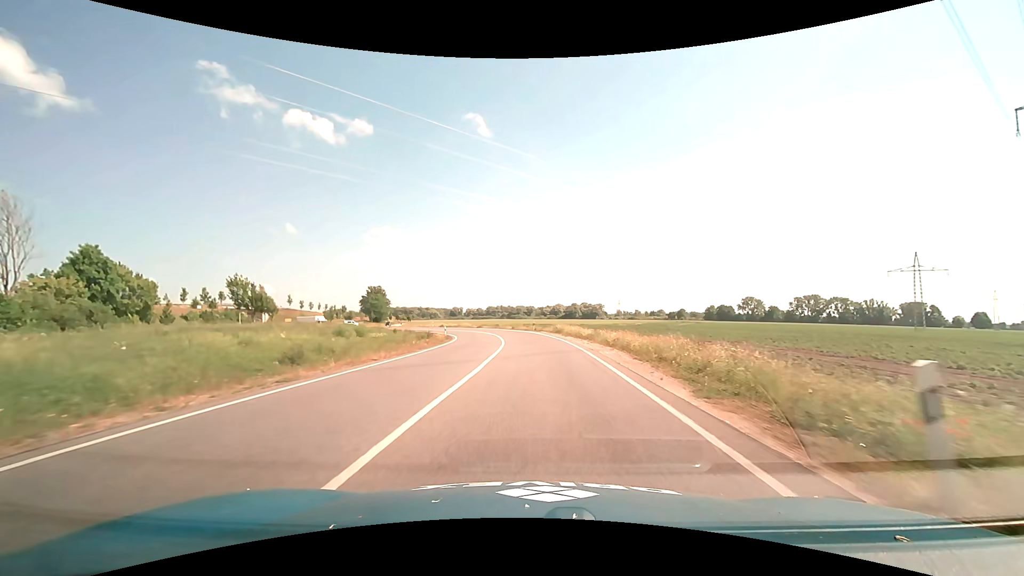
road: primary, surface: asphalt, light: Day
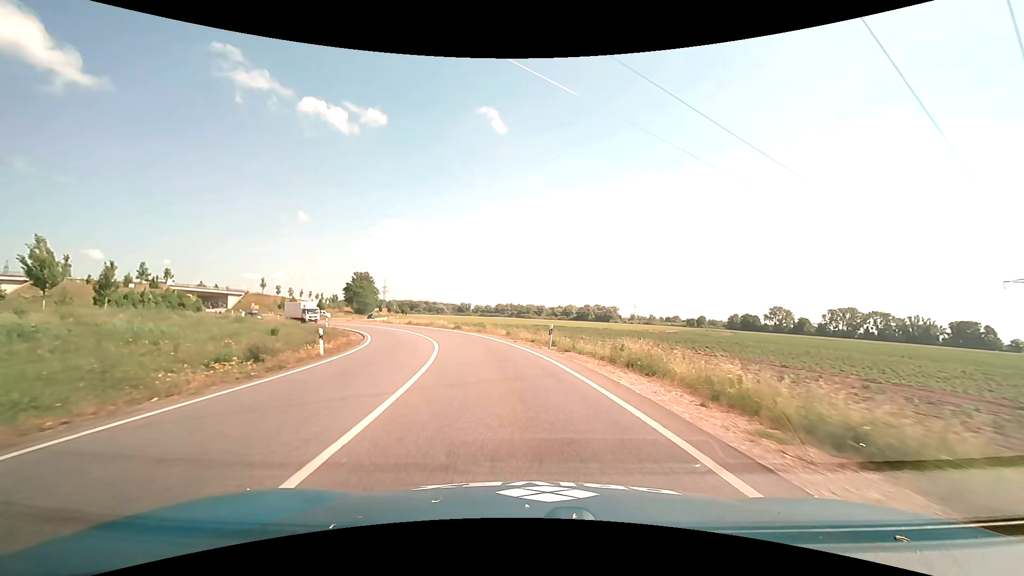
(+0.1, +32.7) m; -1°
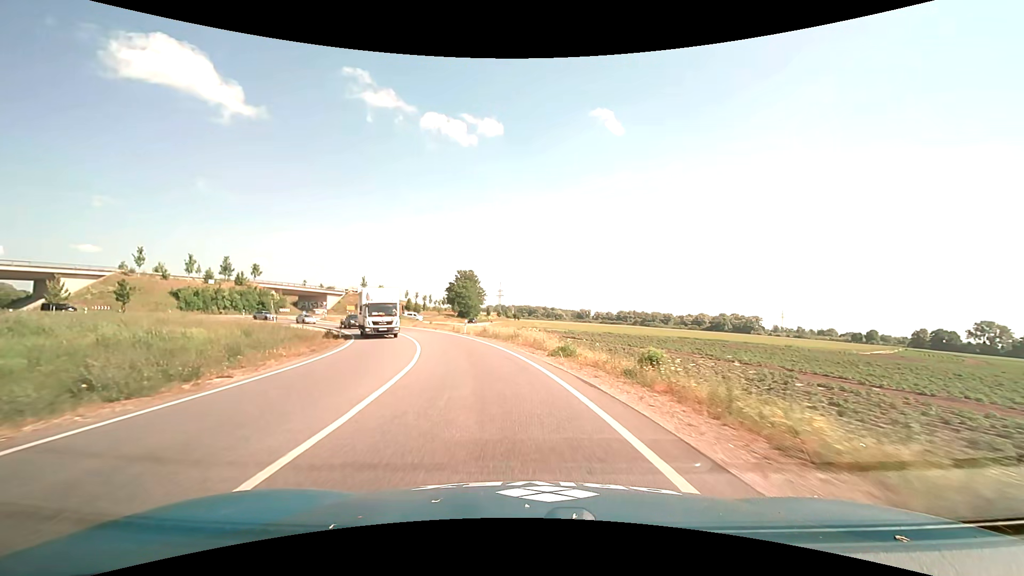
(-3.4, +31.4) m; -13°
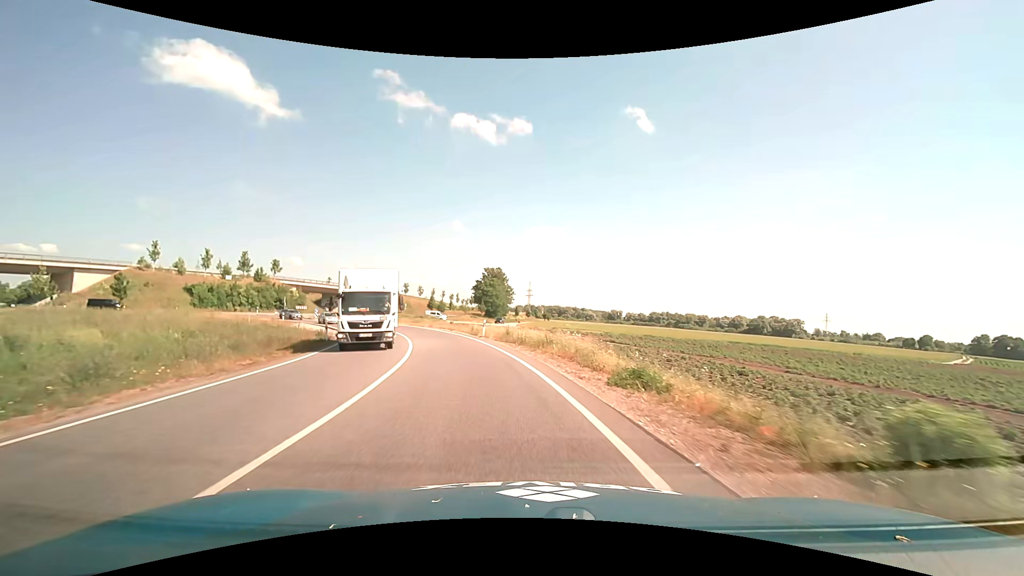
(-0.2, +8.1) m; -3°
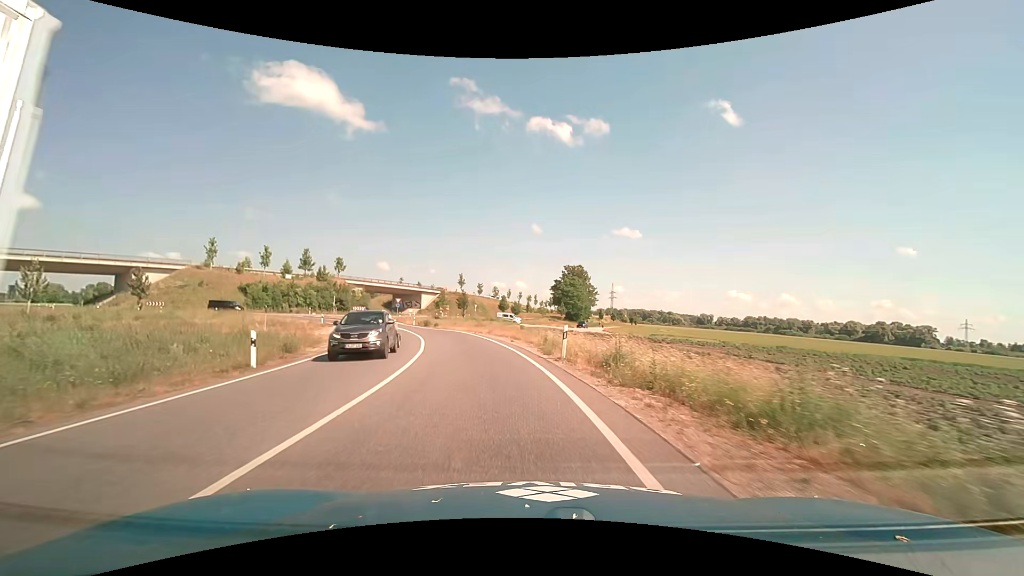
(-1.2, +15.6) m; -9°
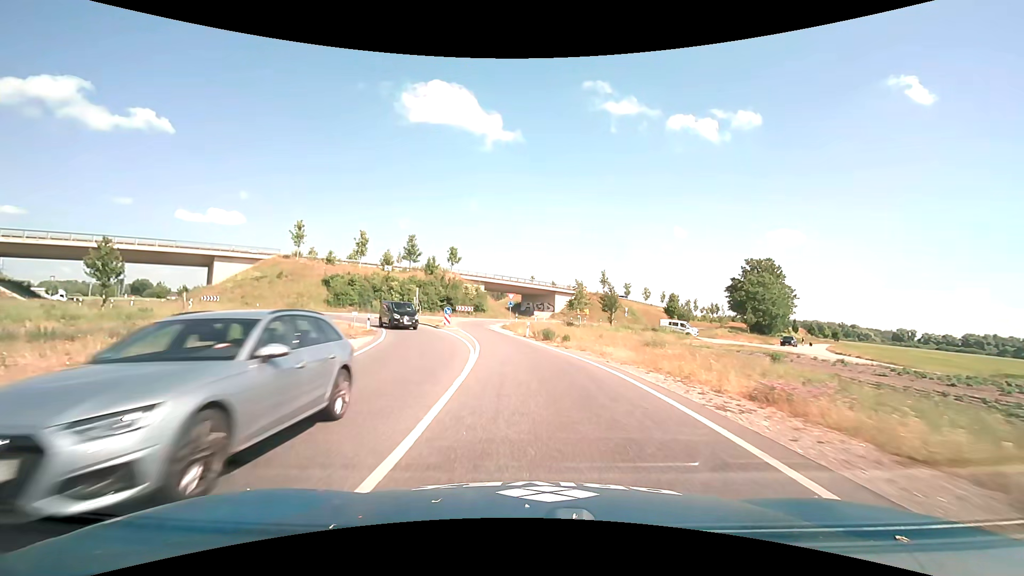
(-4.1, +28.3) m; -16°
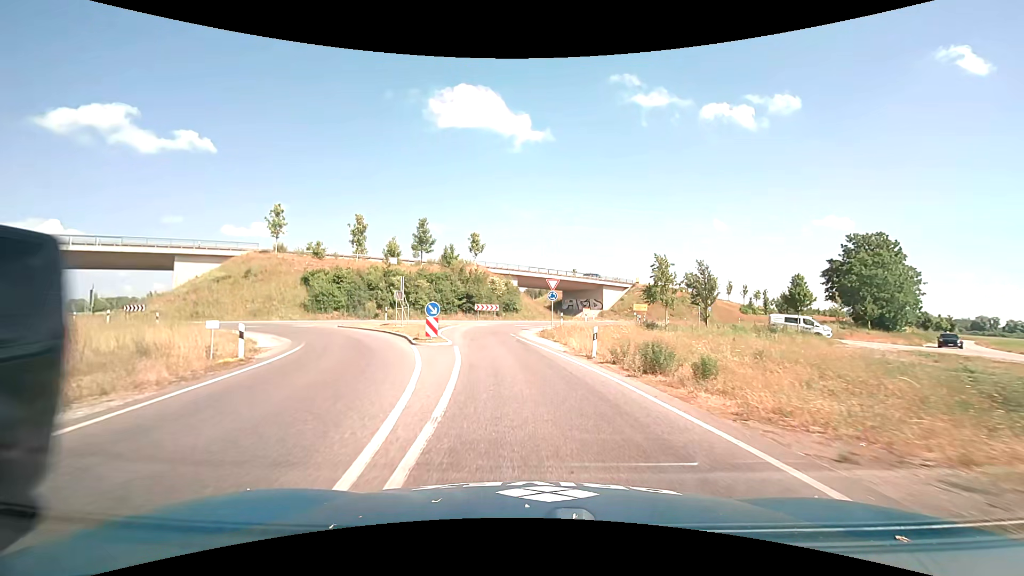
(-0.8, +19.0) m; -4°
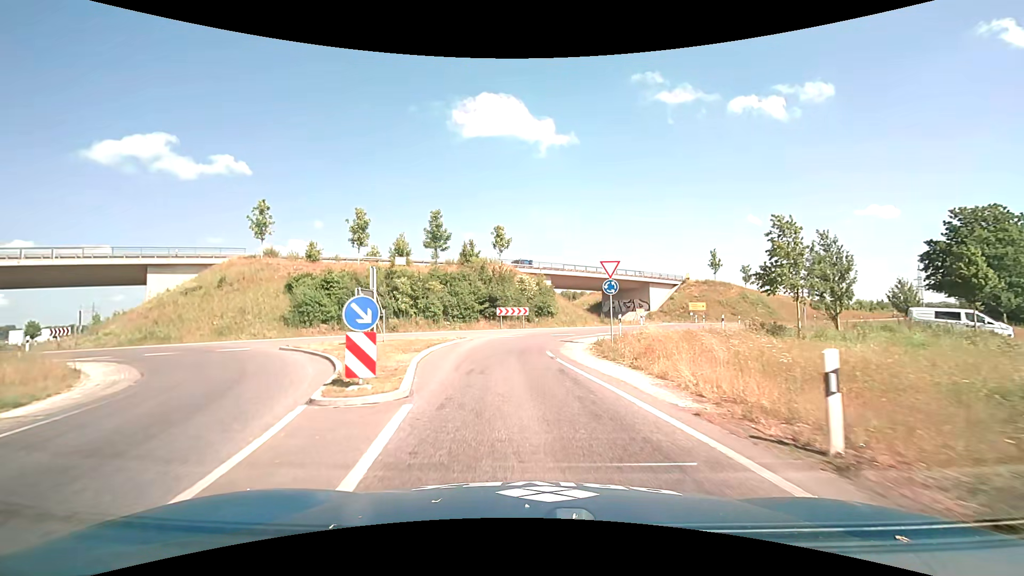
(-0.4, +11.5) m; -4°
